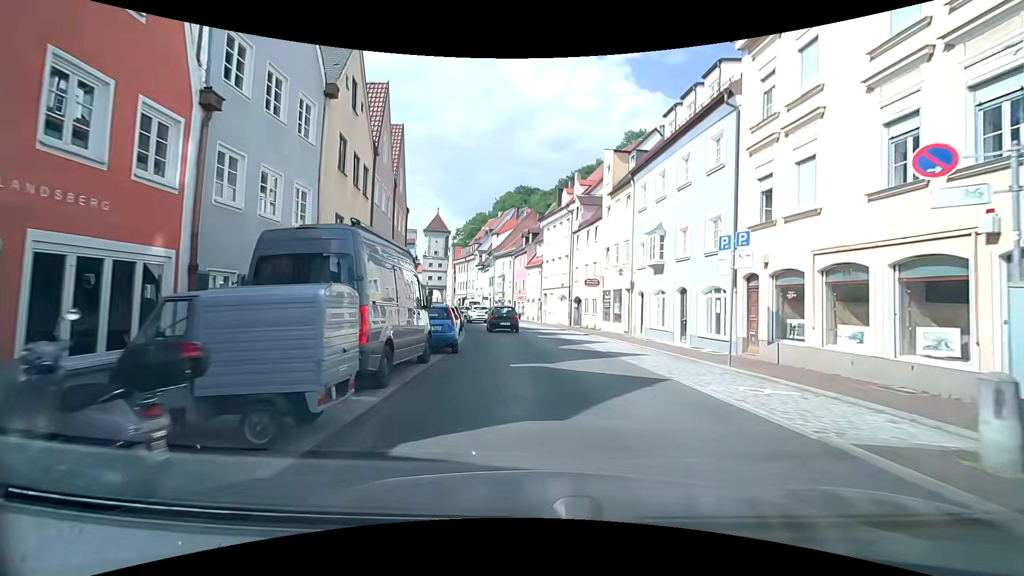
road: residential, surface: asphalt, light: Day
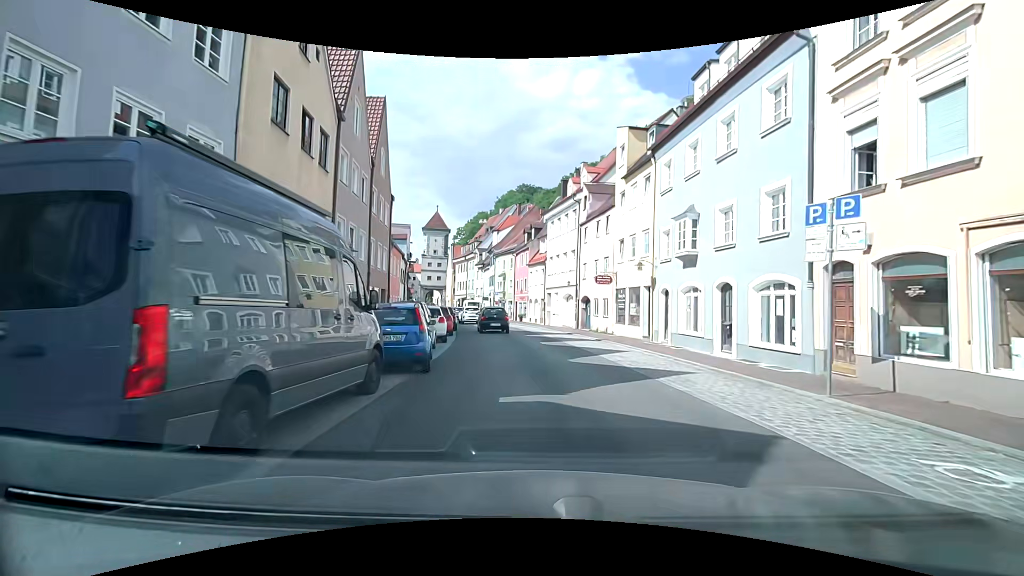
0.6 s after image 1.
(0.0, +4.2) m; -1°
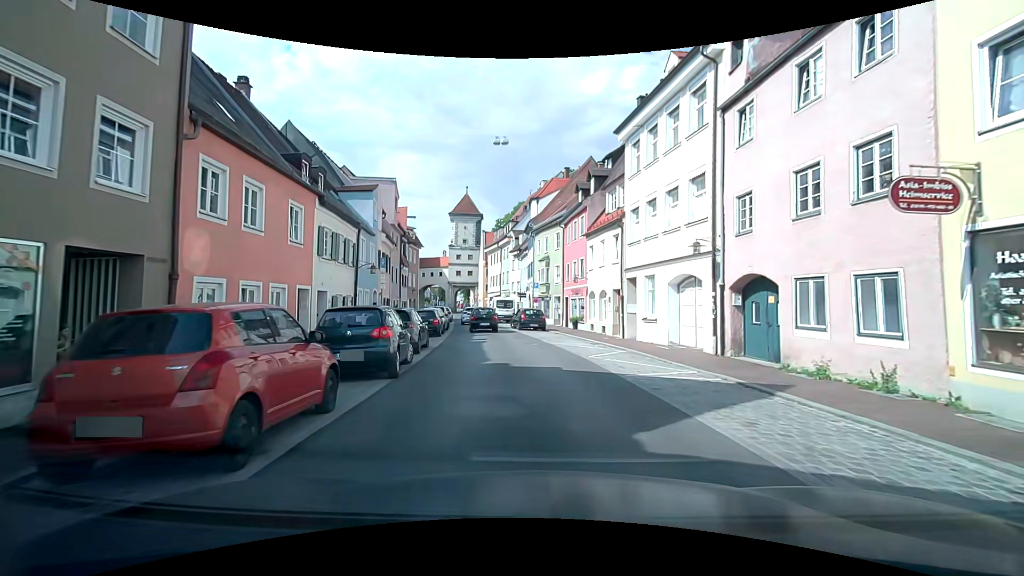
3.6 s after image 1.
(-0.6, +20.5) m; -4°
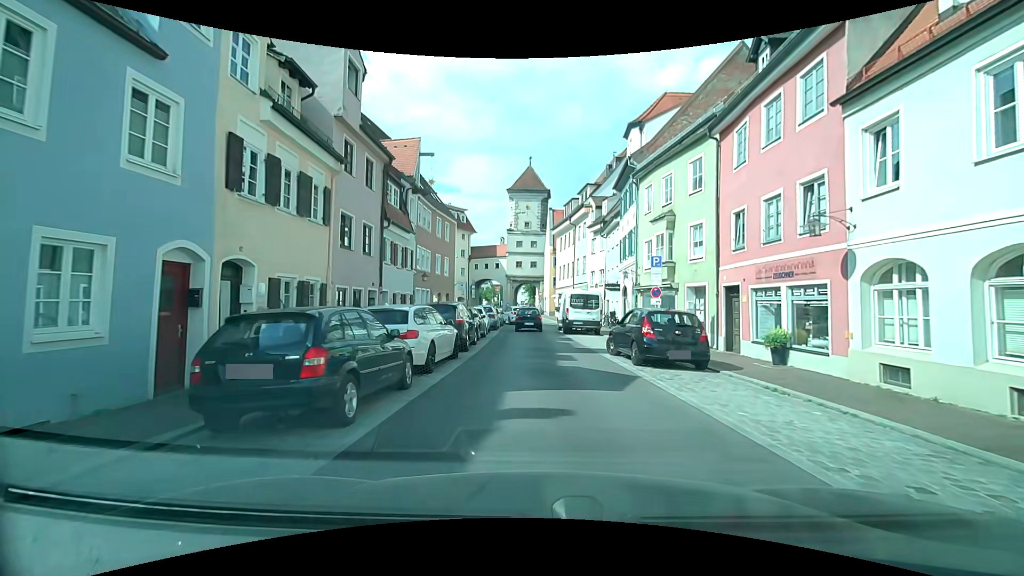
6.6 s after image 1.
(-1.6, +19.4) m; -8°
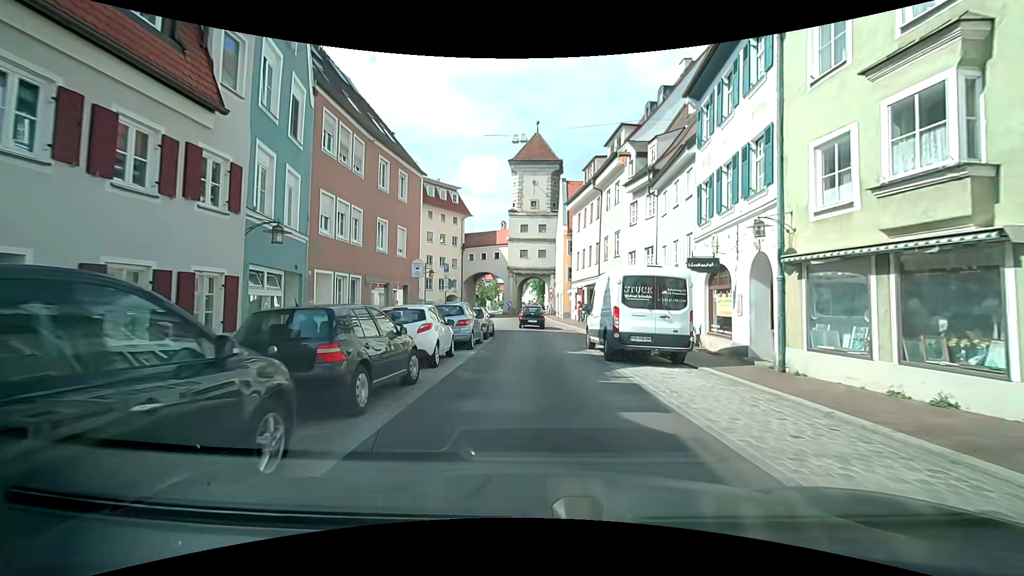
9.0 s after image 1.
(-0.2, +14.9) m; -2°
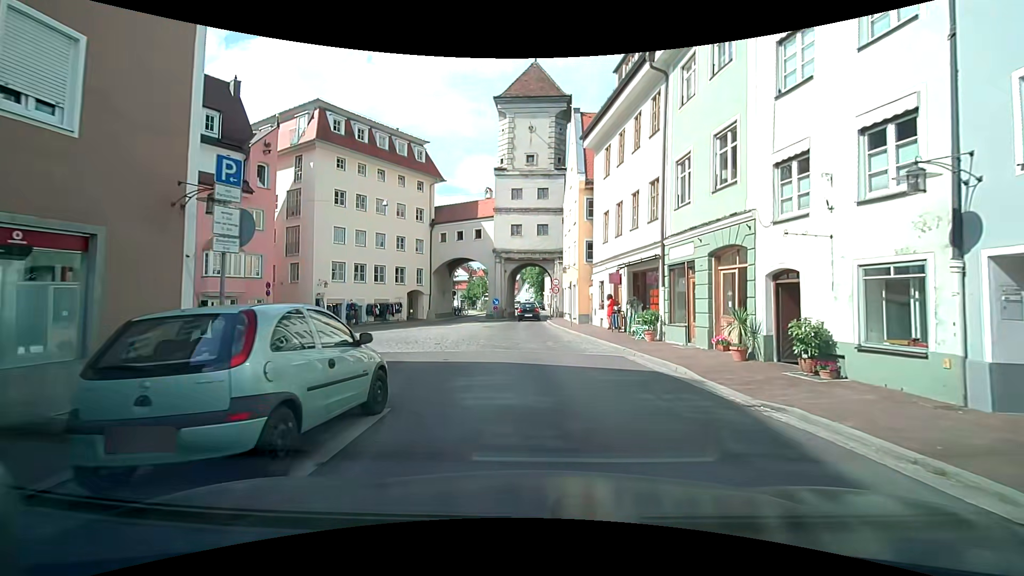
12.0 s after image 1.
(0.0, +17.8) m; 0°
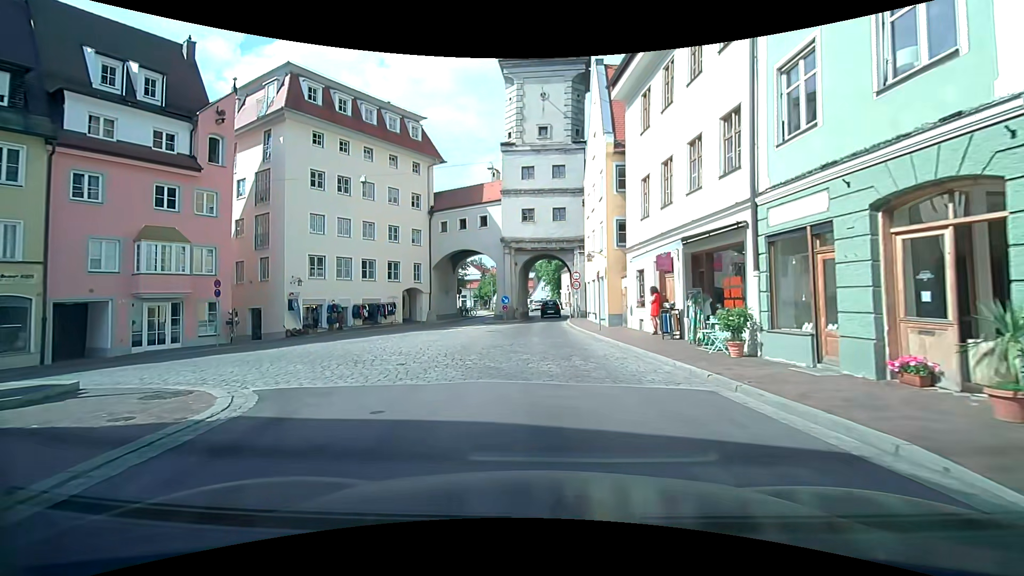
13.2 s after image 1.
(+0.2, +6.2) m; 0°
